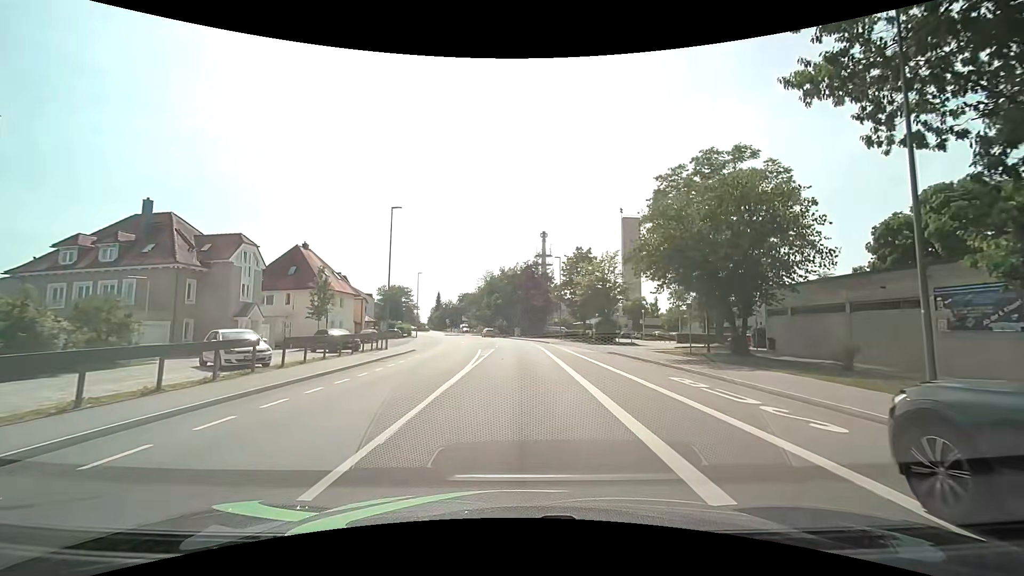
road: tertiary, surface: asphalt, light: Day
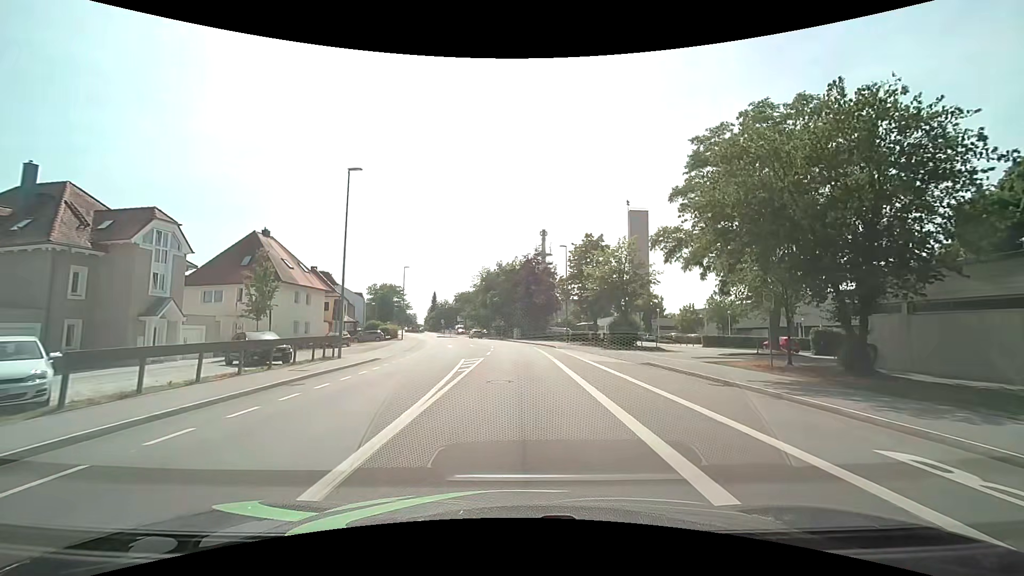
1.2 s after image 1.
(+0.1, +9.1) m; 0°
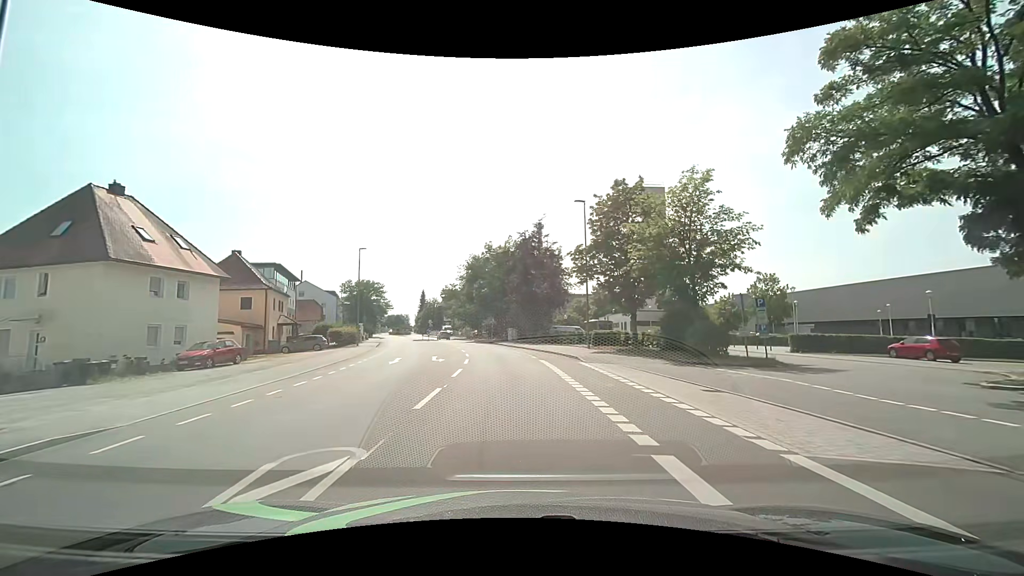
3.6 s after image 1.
(+0.2, +18.0) m; +1°
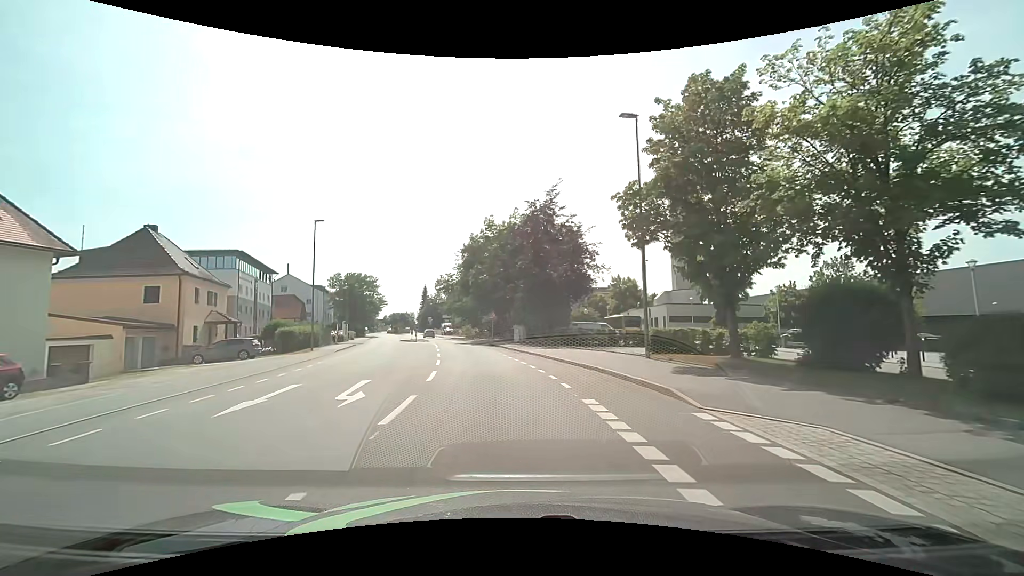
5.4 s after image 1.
(-0.1, +13.5) m; -1°
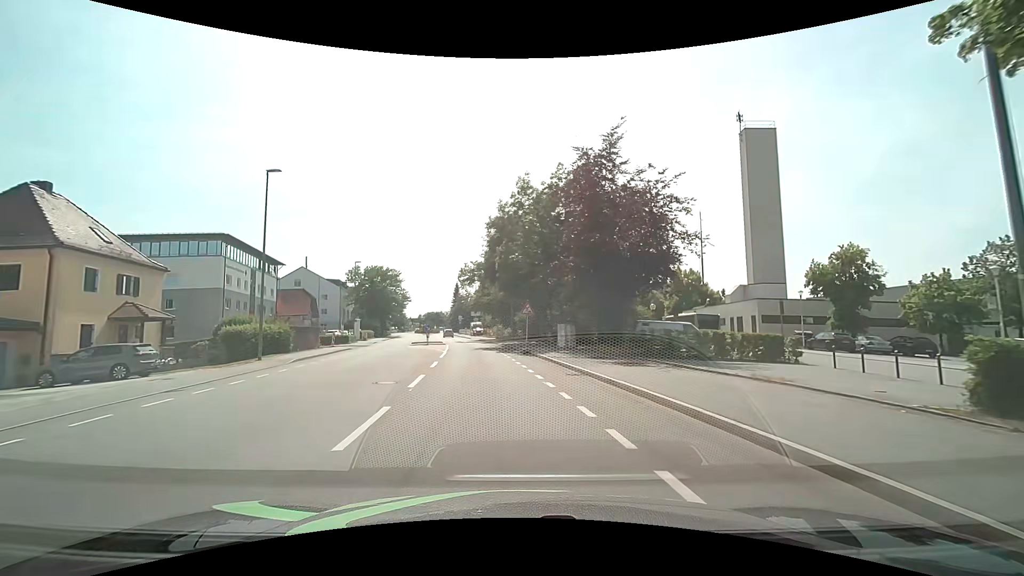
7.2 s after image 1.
(-0.4, +13.5) m; -4°
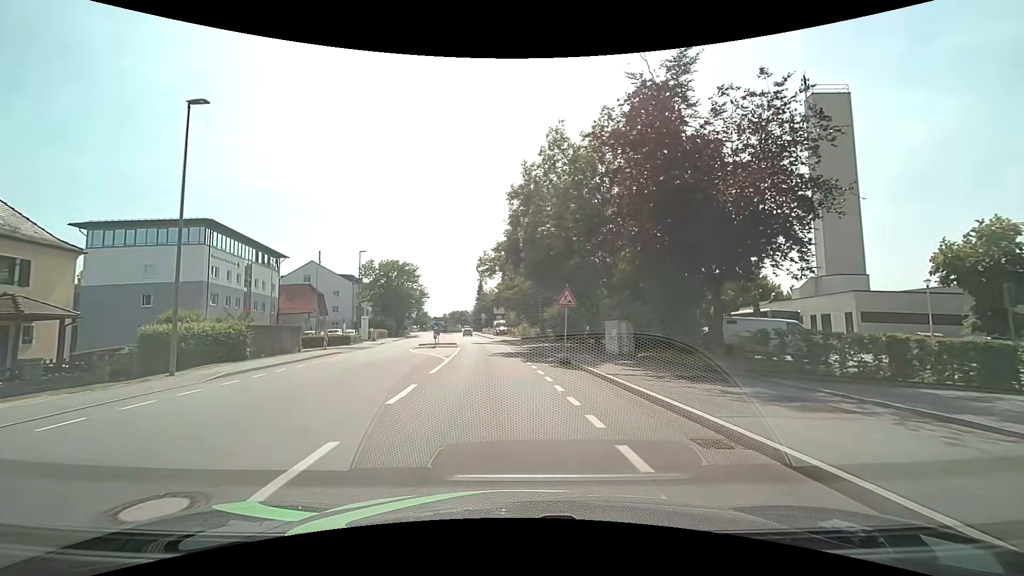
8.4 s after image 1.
(-0.2, +9.0) m; -3°
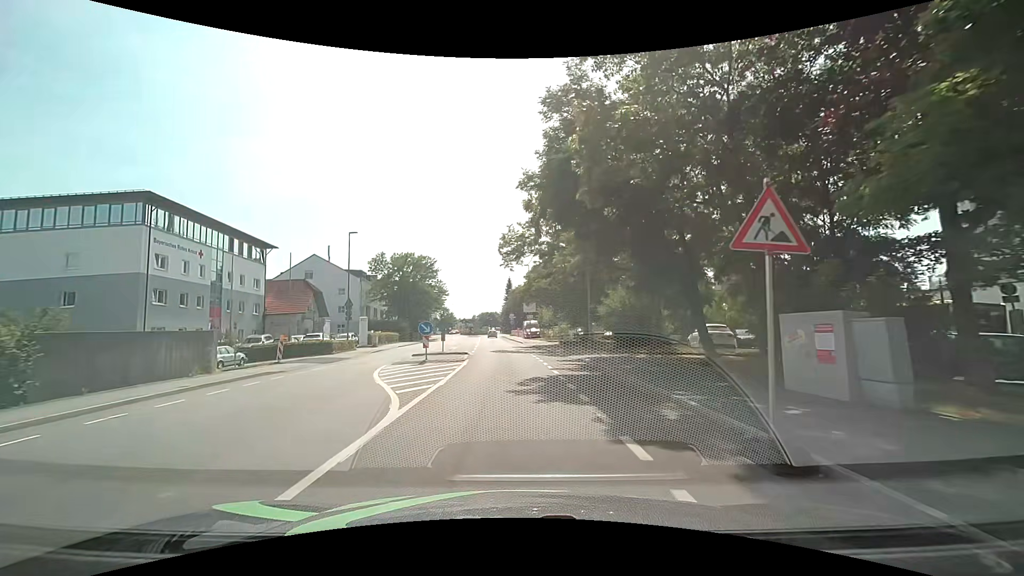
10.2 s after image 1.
(-0.4, +13.5) m; -4°
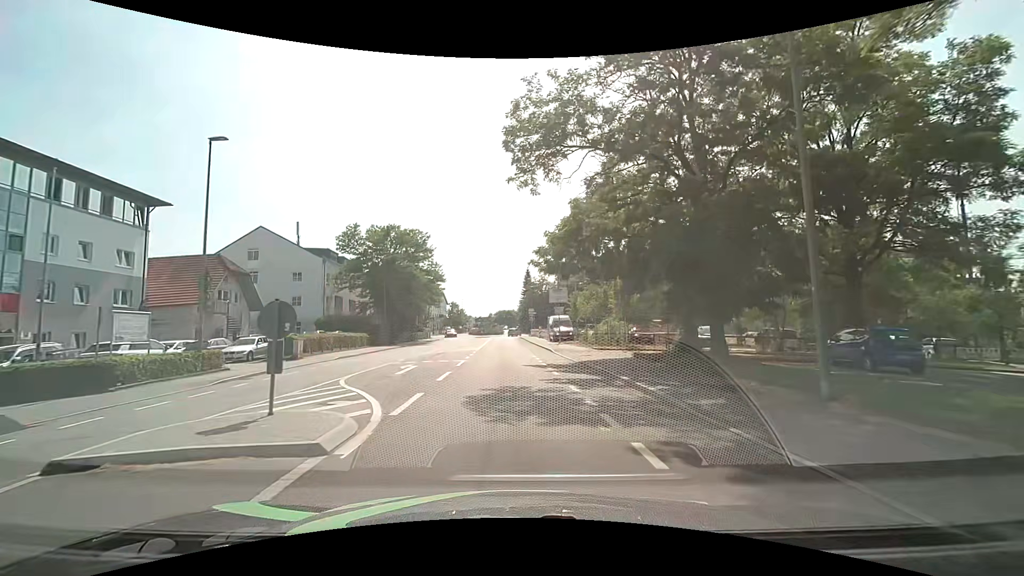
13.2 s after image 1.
(-0.3, +22.4) m; -2°
